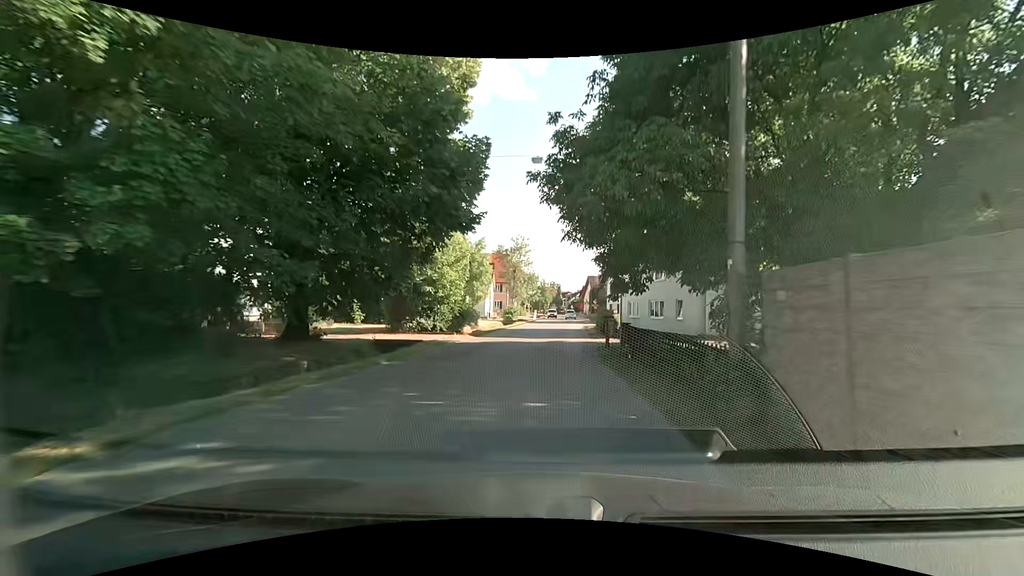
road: tertiary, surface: asphalt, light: Day
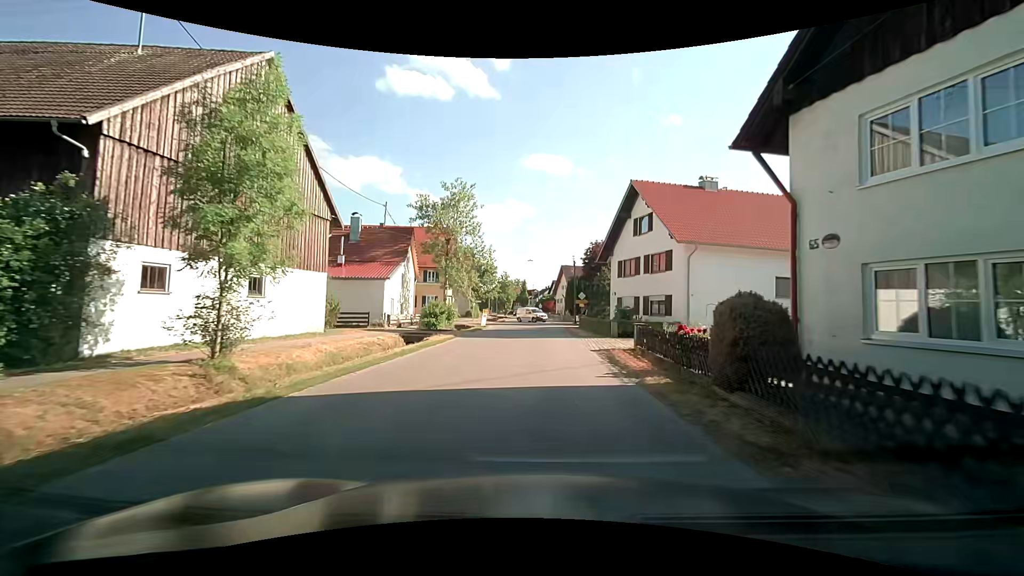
(+1.2, +30.4) m; +4°
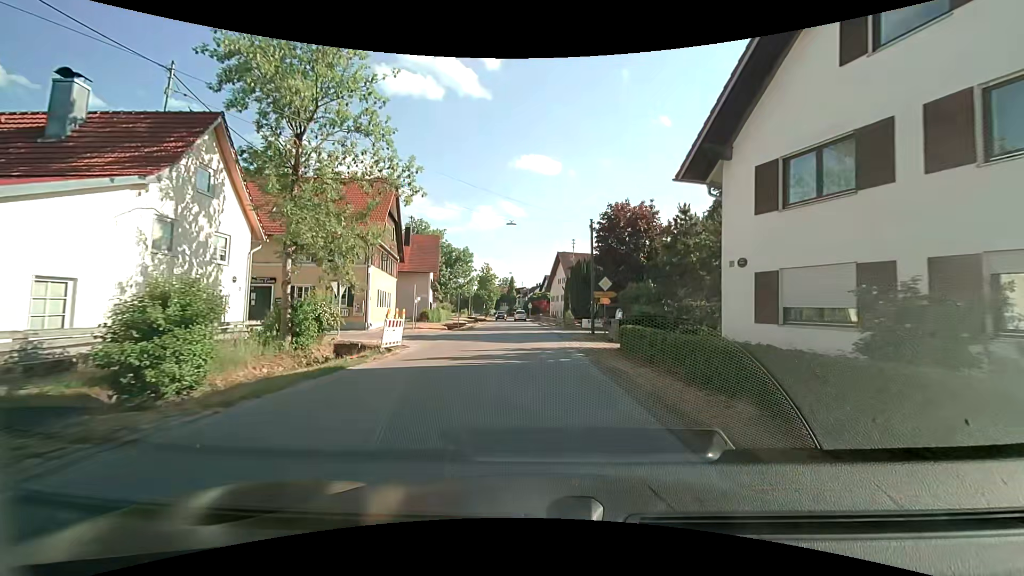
(+0.3, +24.4) m; +1°
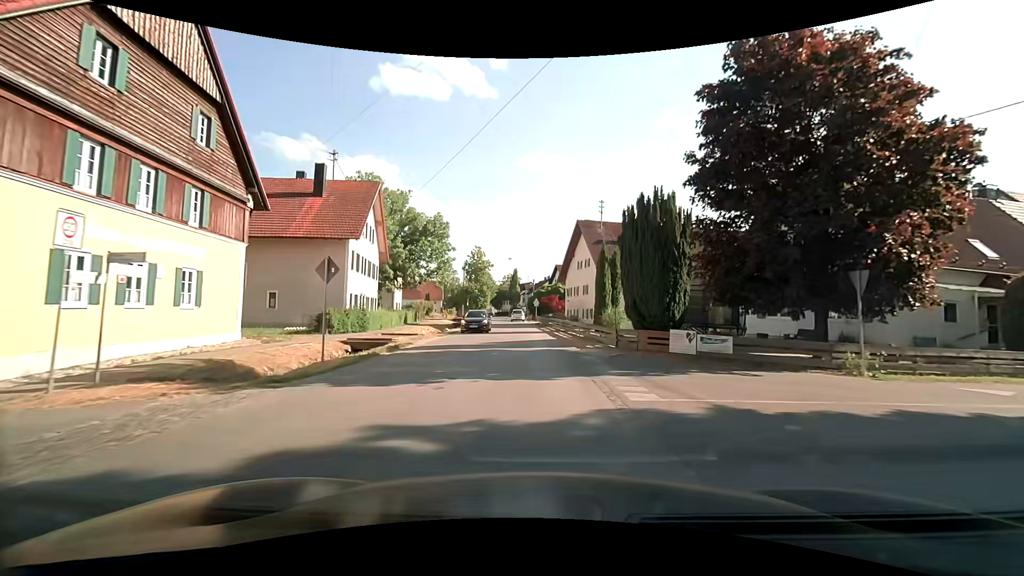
(-0.3, +26.2) m; -1°
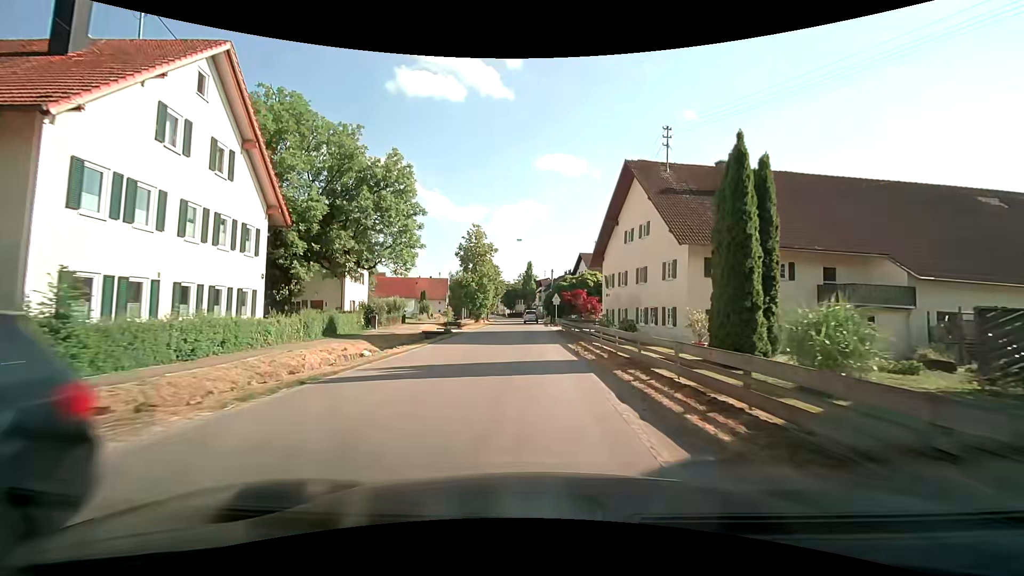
(-0.3, +20.1) m; -2°
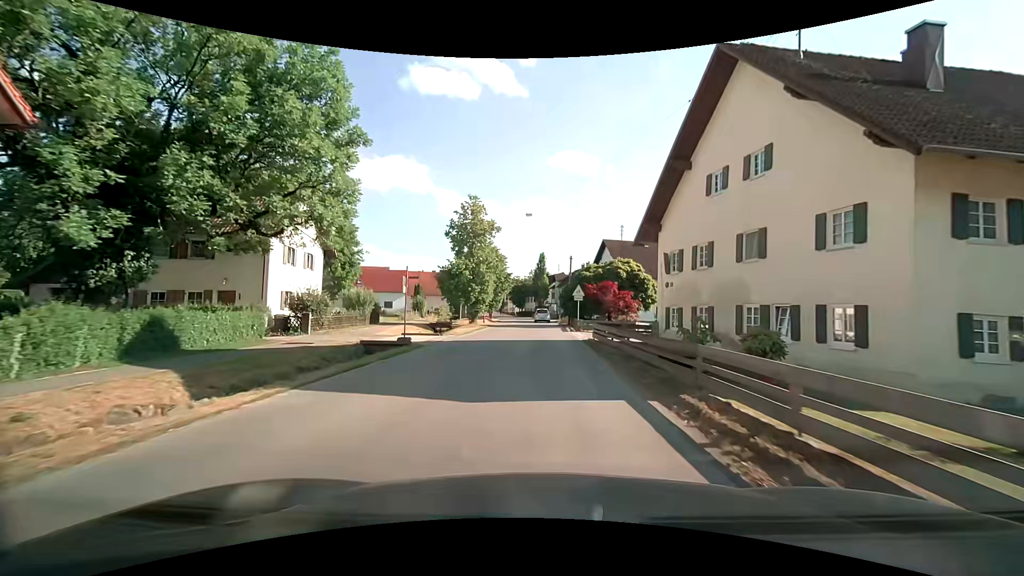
(-0.3, +13.3) m; -2°
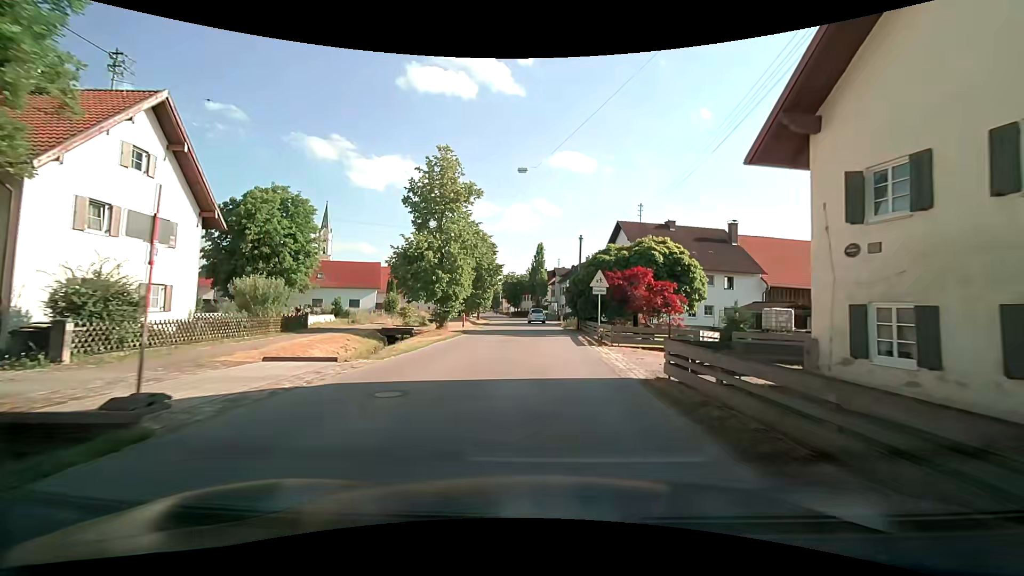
(+0.1, +13.1) m; +1°
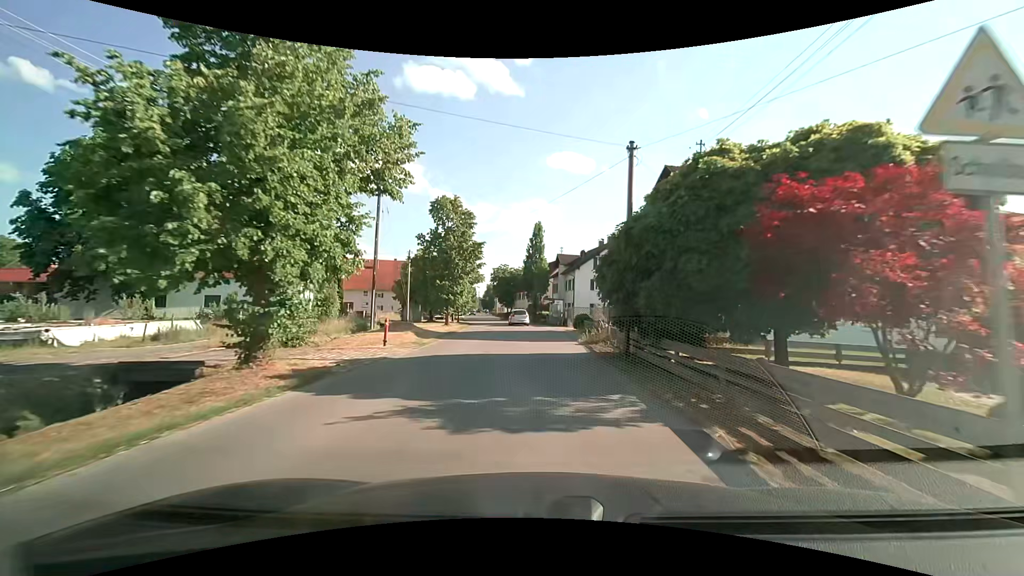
(0.0, +19.5) m; 0°
(0, +10) (0, +20) (0, +30) (-1, +40) (-1, +50) (-2, +60) (-4, +70) (-6, +80) (-8, +89) (-9, +99) m
